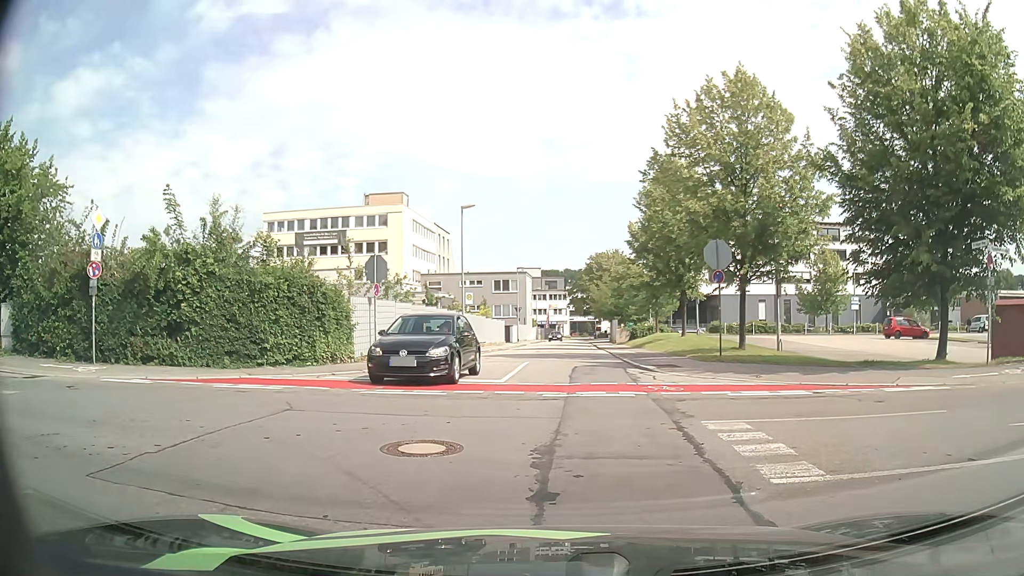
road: residential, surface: asphalt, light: Day
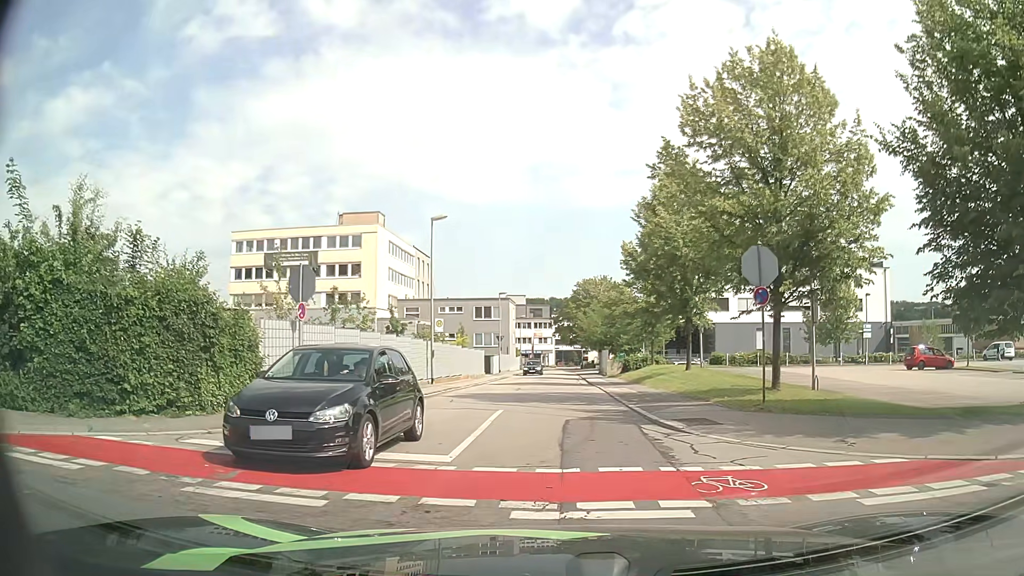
(+0.1, +6.0) m; +1°
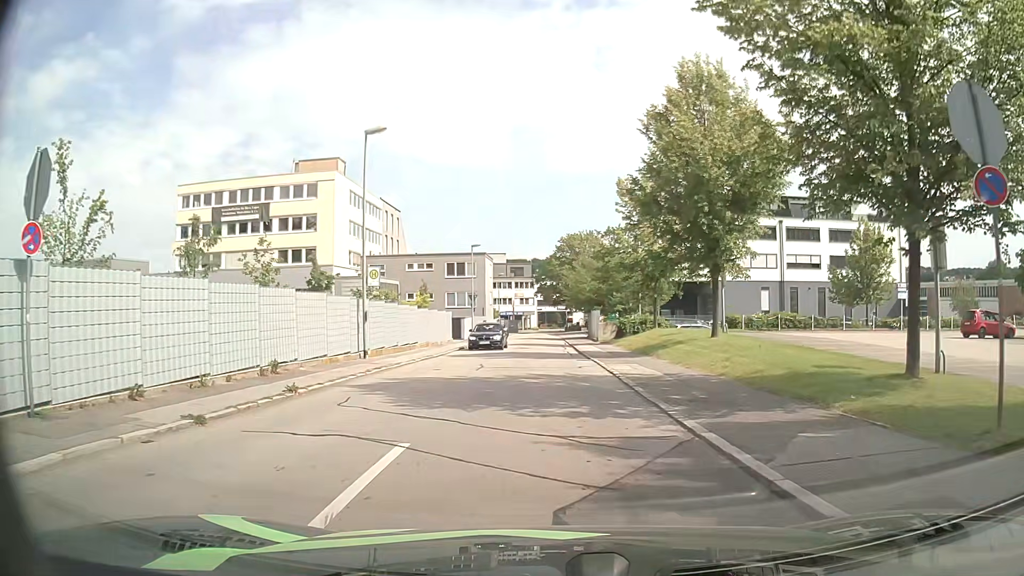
(+0.2, +9.4) m; +2°
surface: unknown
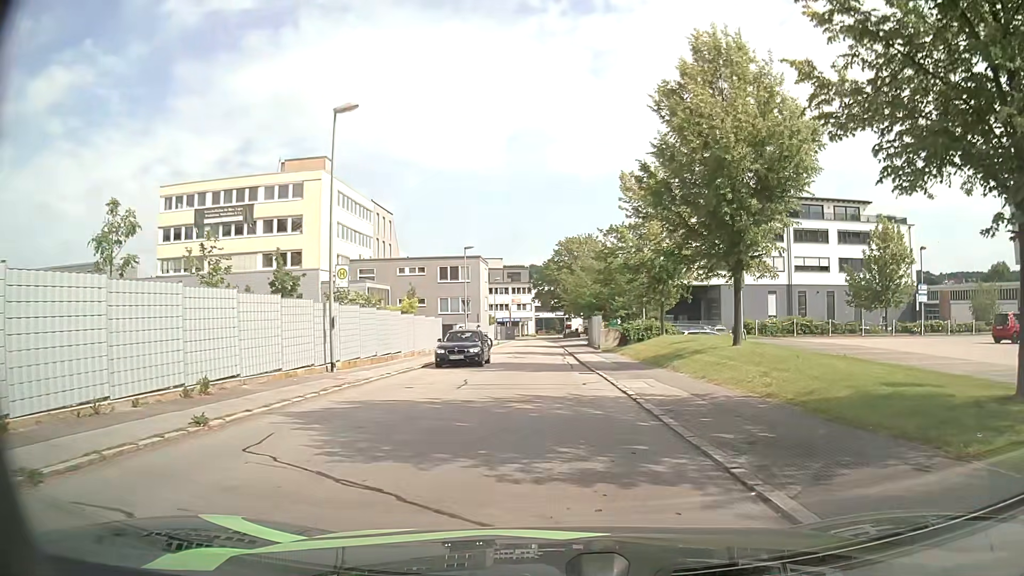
(0.0, +3.5) m; +1°
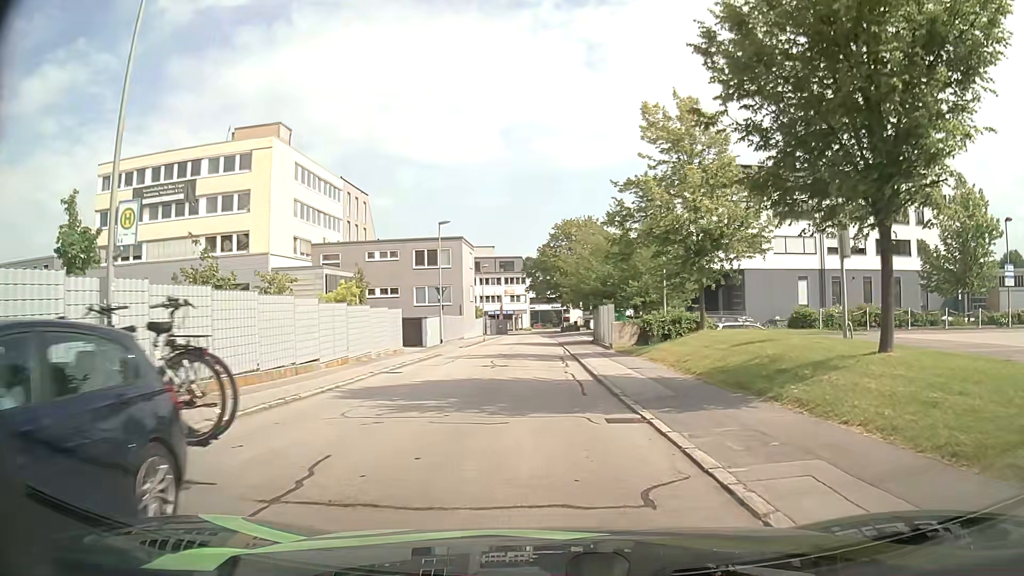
(0.0, +11.0) m; 0°
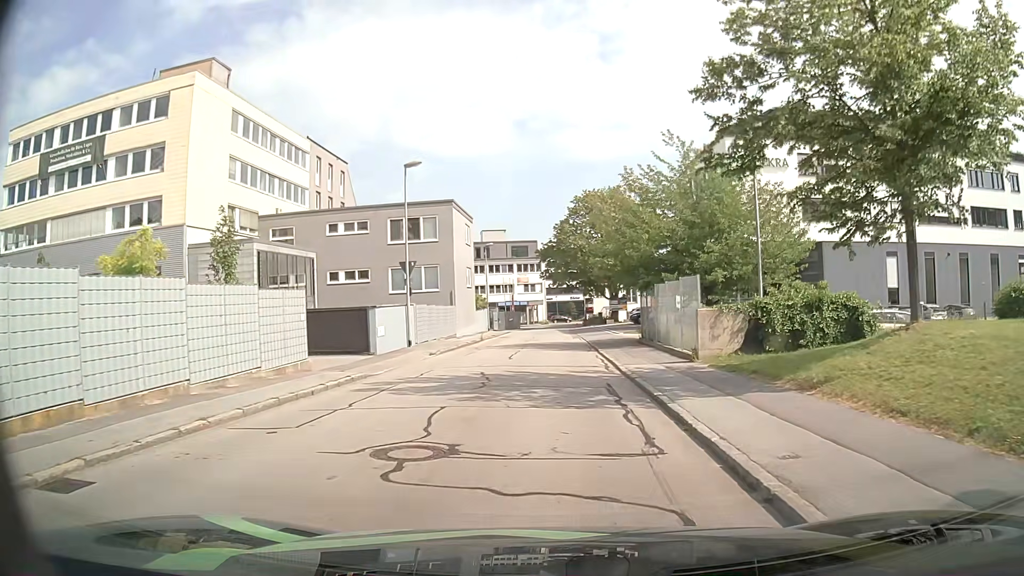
(-0.2, +15.6) m; -1°
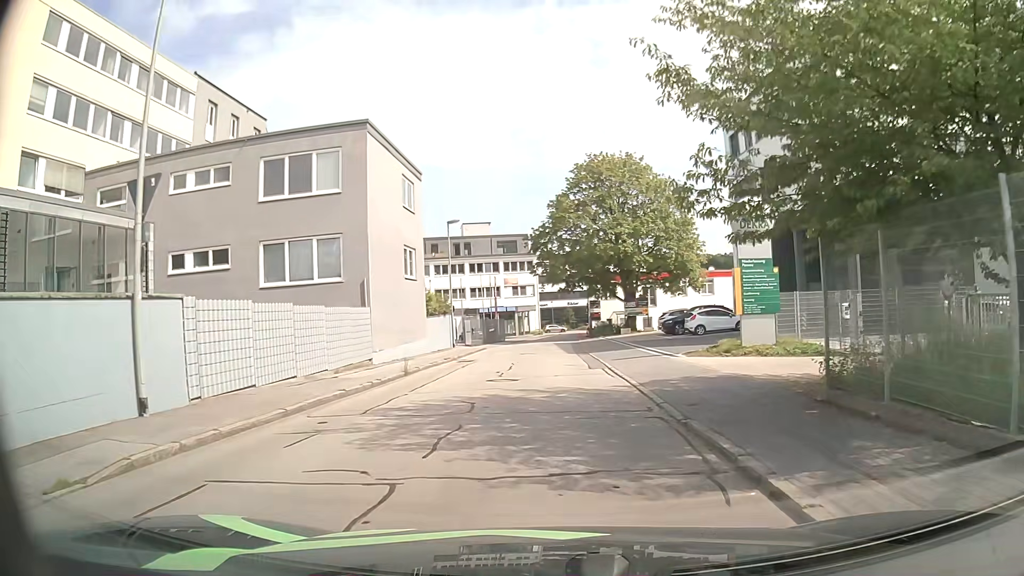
(0.0, +20.3) m; 0°
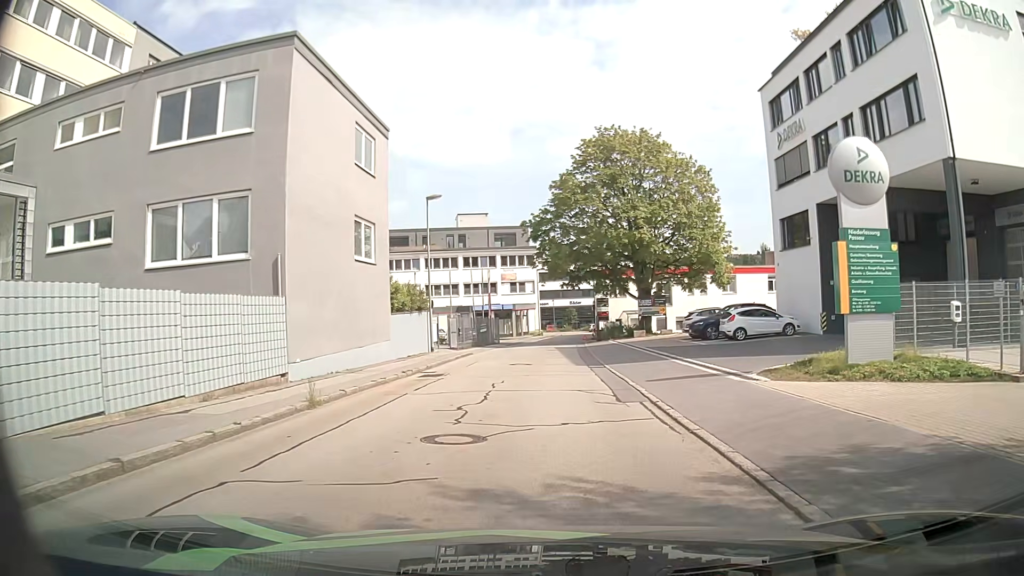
(0.0, +8.3) m; 0°
(0, +10) (0, +20) (0, +30) (0, +40) (0, +50) (+1, +60) (+2, +70) (+3, +80) (+5, +90) (+6, +100) m
